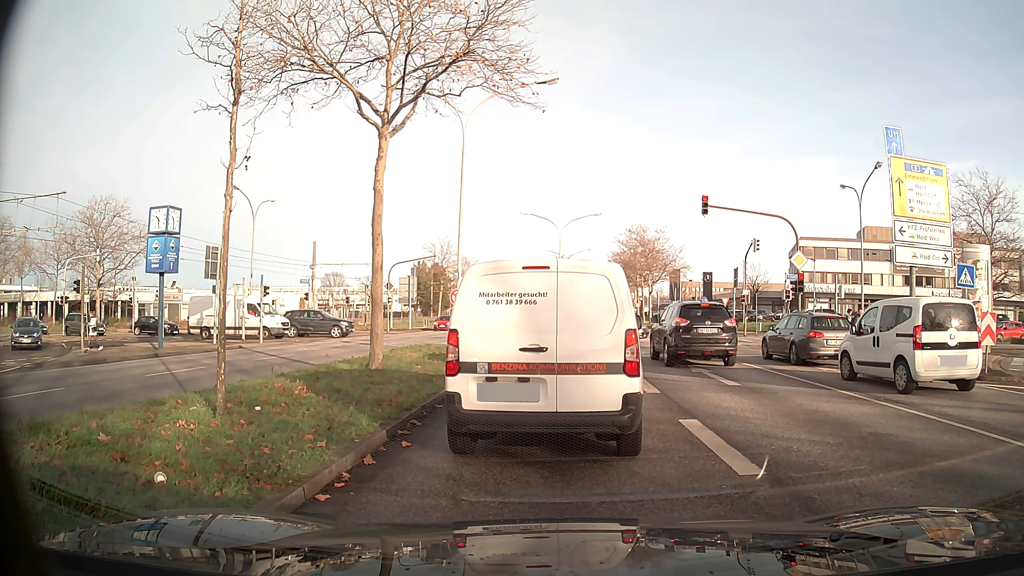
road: primary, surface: asphalt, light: Day
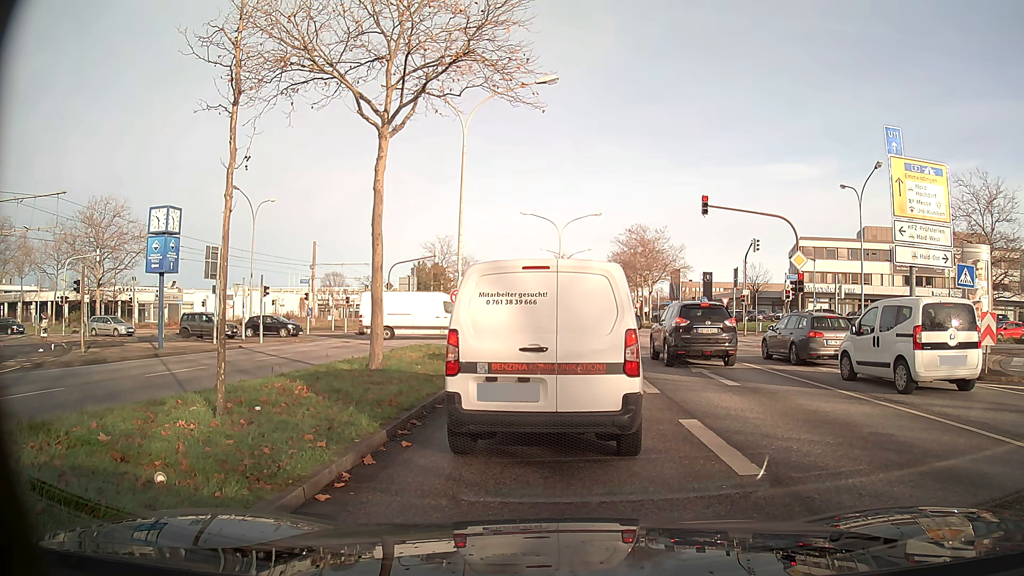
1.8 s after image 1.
(0.0, 0.0) m; 0°
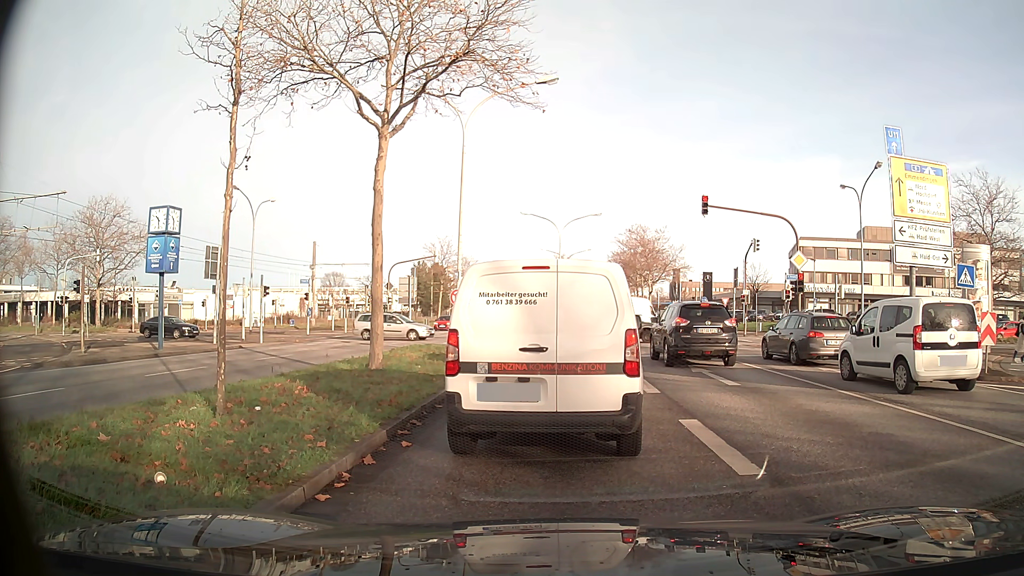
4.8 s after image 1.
(0.0, 0.0) m; 0°
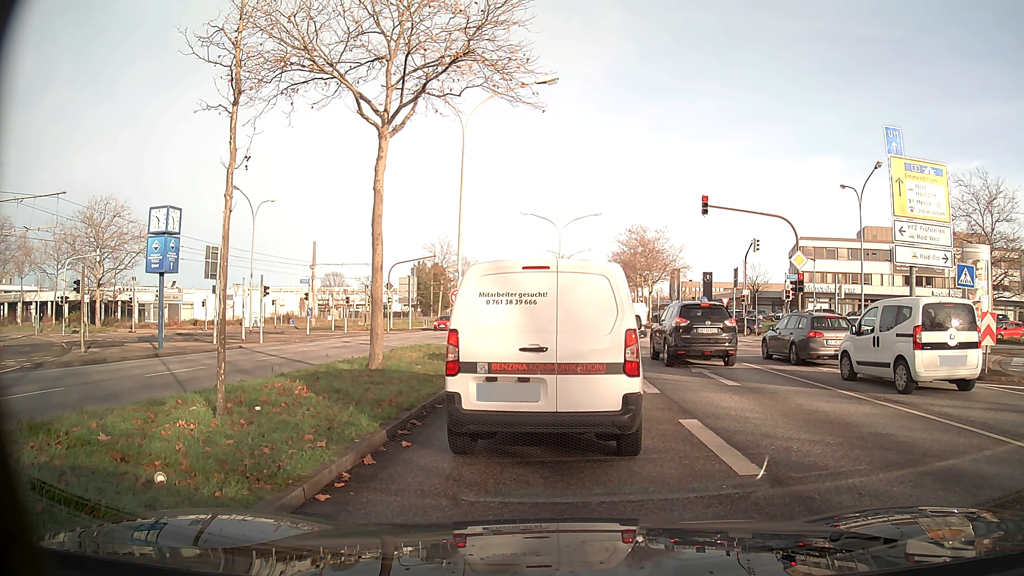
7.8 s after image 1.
(0.0, 0.0) m; 0°
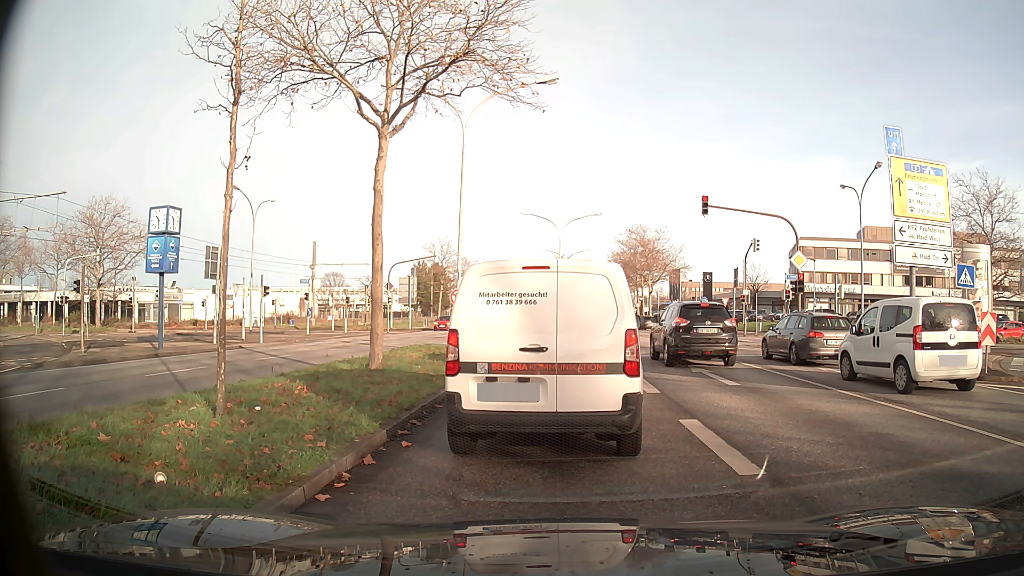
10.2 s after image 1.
(0.0, 0.0) m; 0°
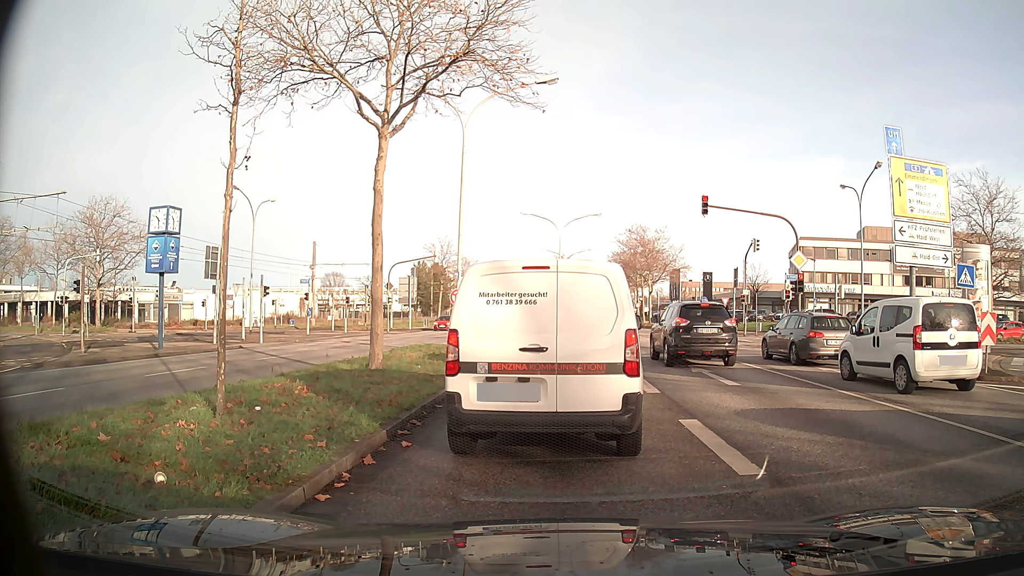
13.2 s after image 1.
(0.0, 0.0) m; 0°
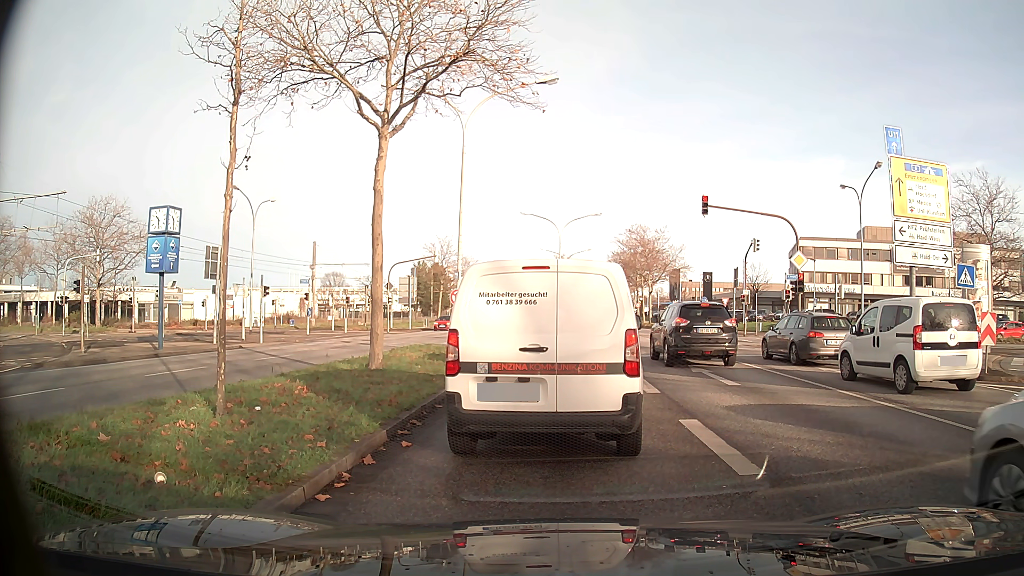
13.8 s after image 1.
(0.0, 0.0) m; 0°
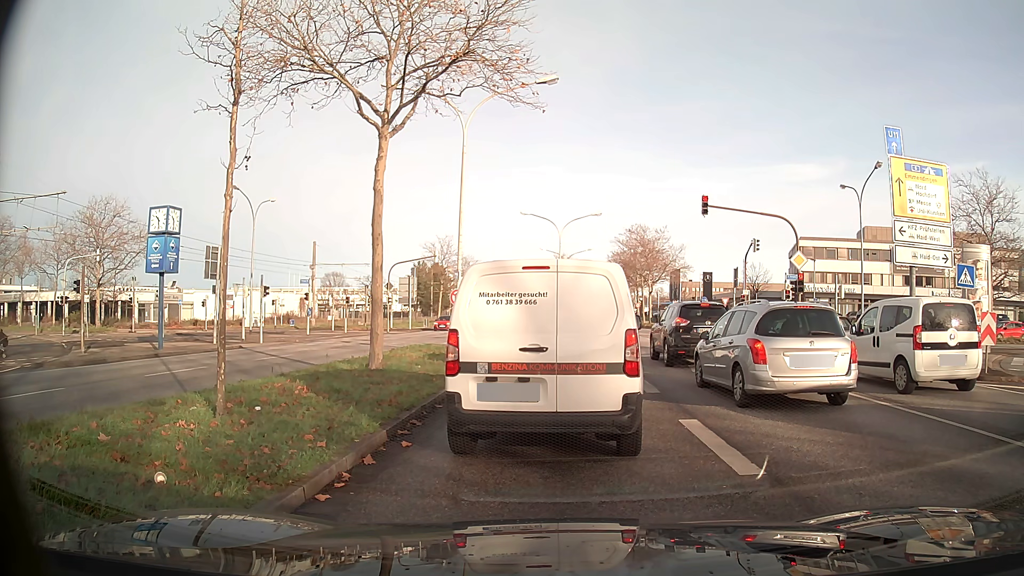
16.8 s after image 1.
(0.0, 0.0) m; 0°
(0, +10) (0, +20) (-1, +30) (-7, +38) (-15, +44) (-24, +47) (-34, +49) (-44, +50) (-54, +52) (-64, +52) m
